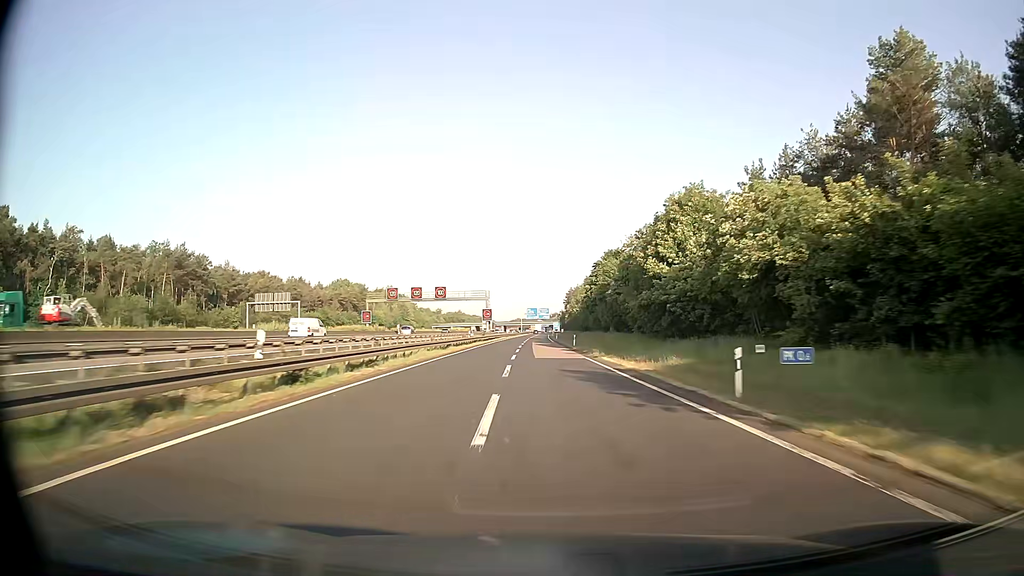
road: motorway_link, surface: asphalt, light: Day
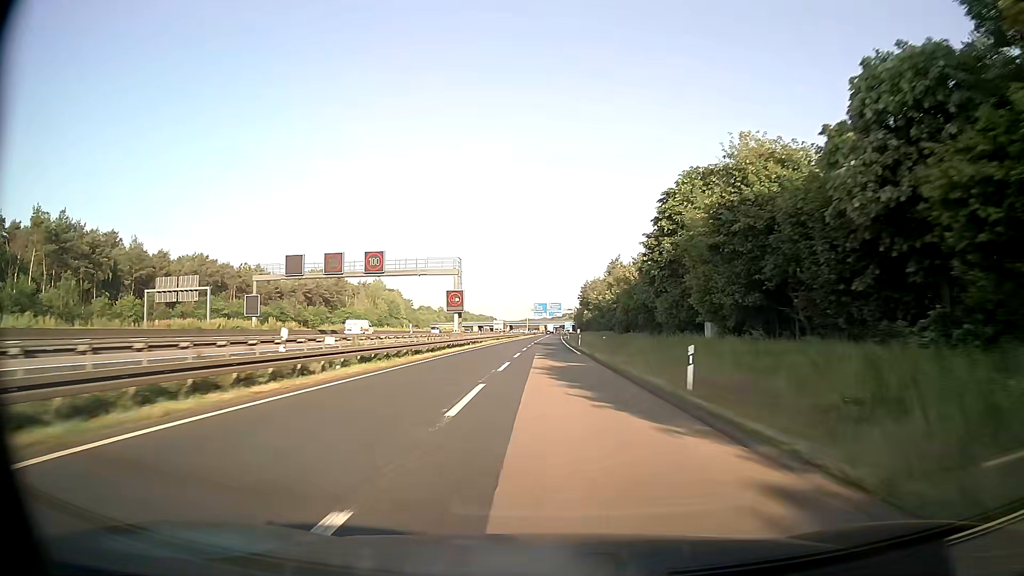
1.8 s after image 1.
(-0.4, +45.6) m; -1°
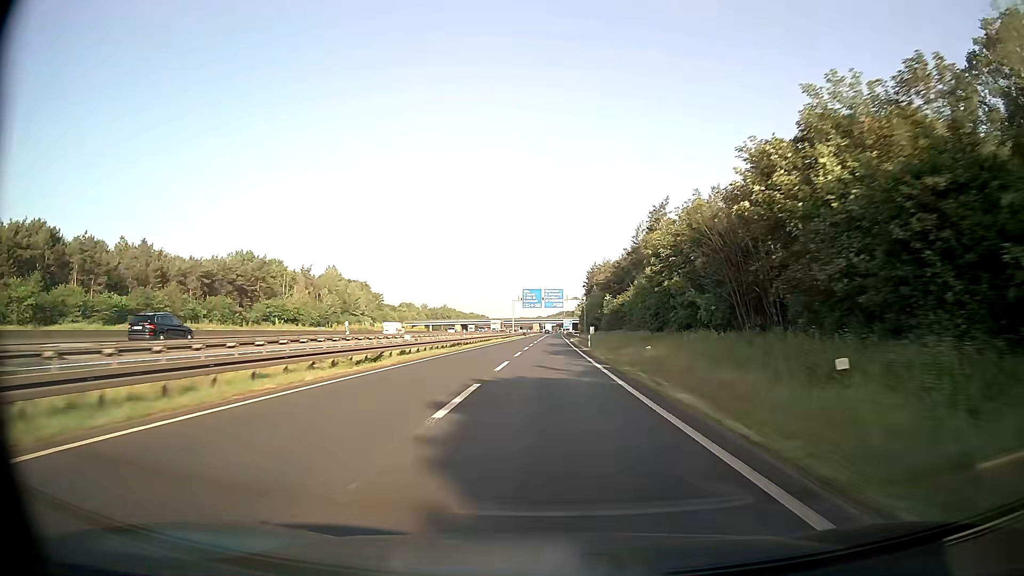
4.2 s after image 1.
(+0.3, +60.9) m; 0°
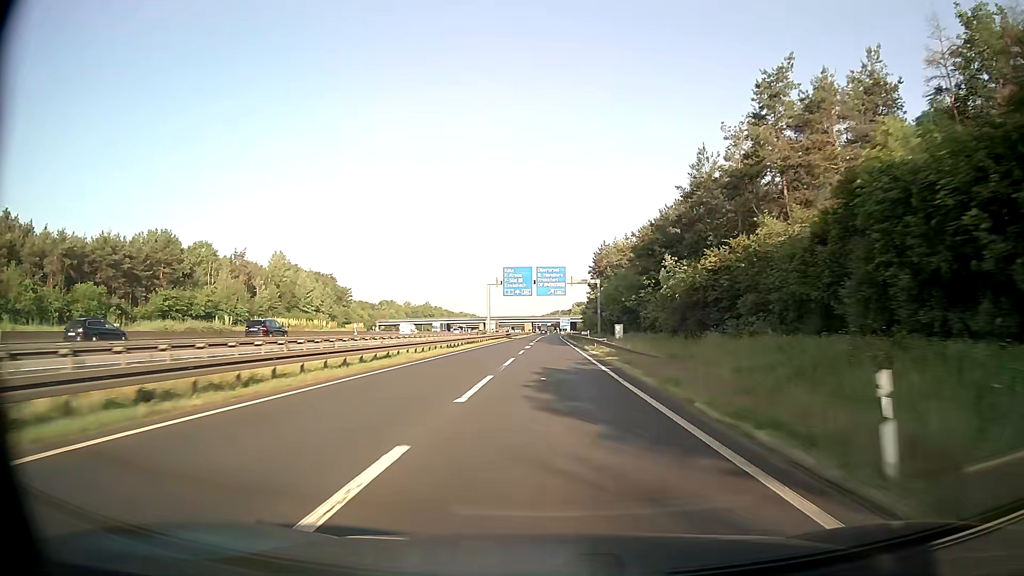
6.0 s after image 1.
(+0.3, +45.1) m; +1°
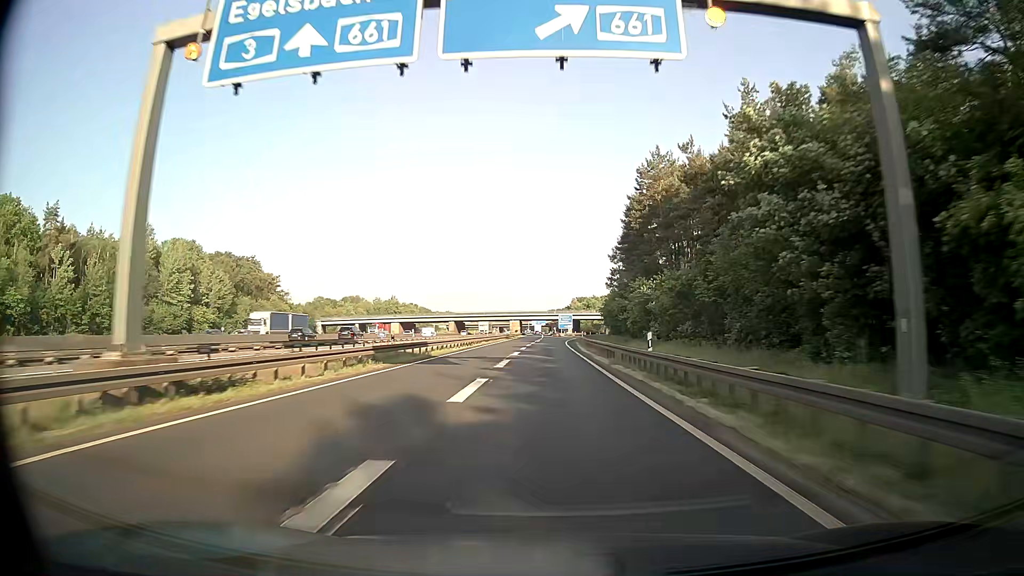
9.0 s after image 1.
(+0.6, +73.9) m; +1°
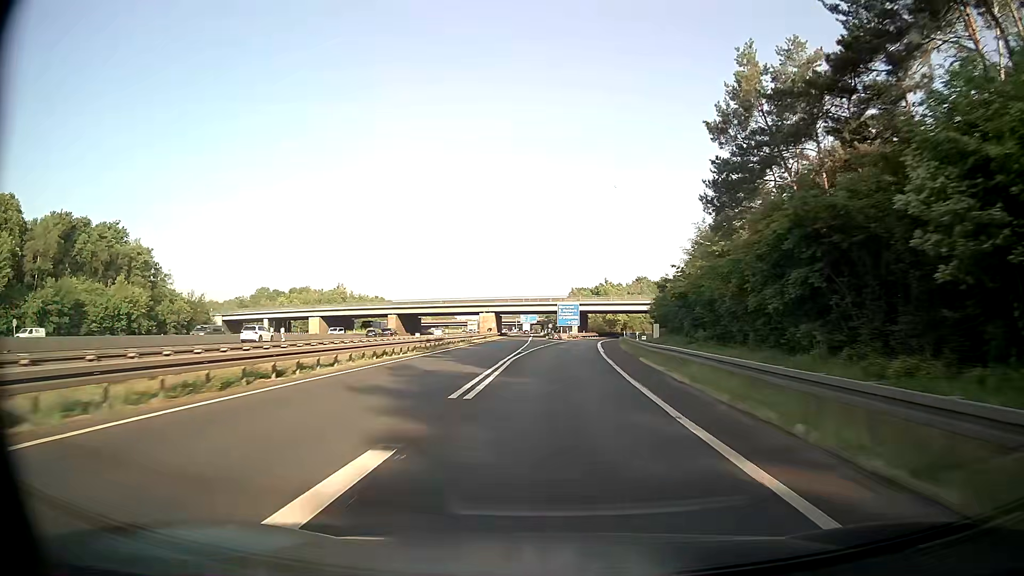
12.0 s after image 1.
(+0.1, +72.8) m; 0°
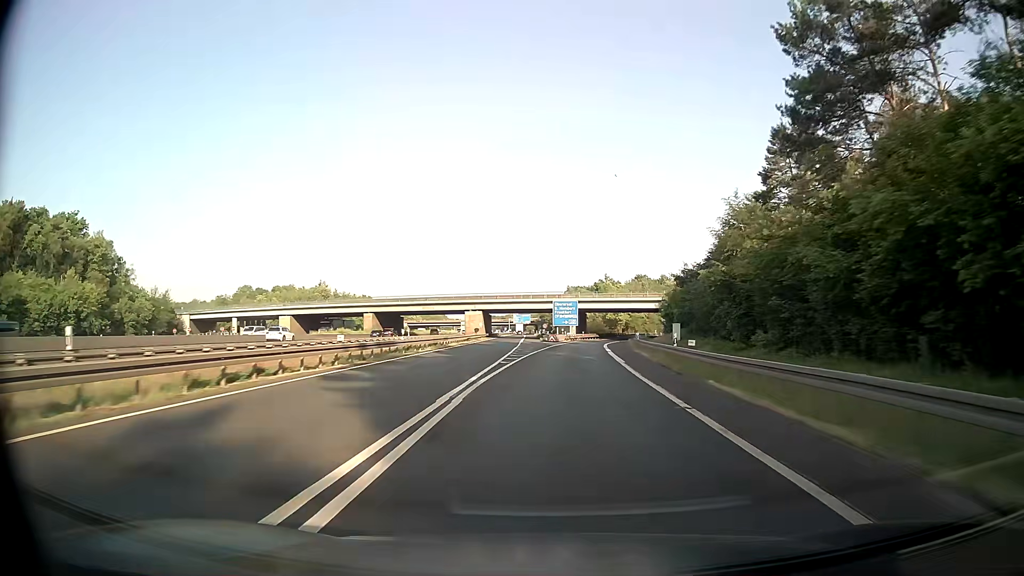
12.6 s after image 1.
(+0.1, +14.5) m; +1°
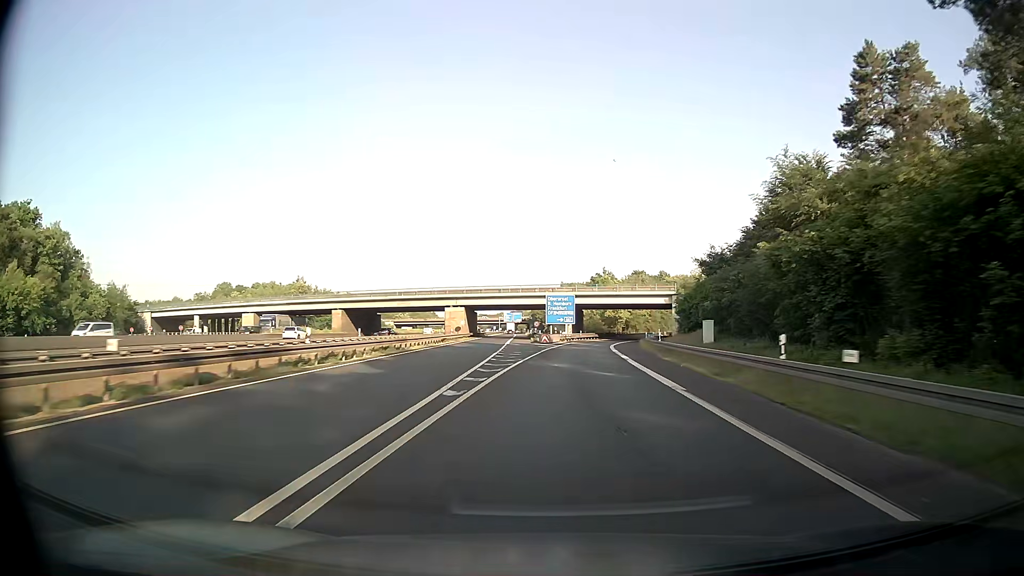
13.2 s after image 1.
(0.0, +14.4) m; 0°
(0, +10) (0, +20) (+1, +30) (+1, +40) (+2, +50) (+3, +60) (+5, +70) (+7, +80) (+9, +89) (+12, +99) m
